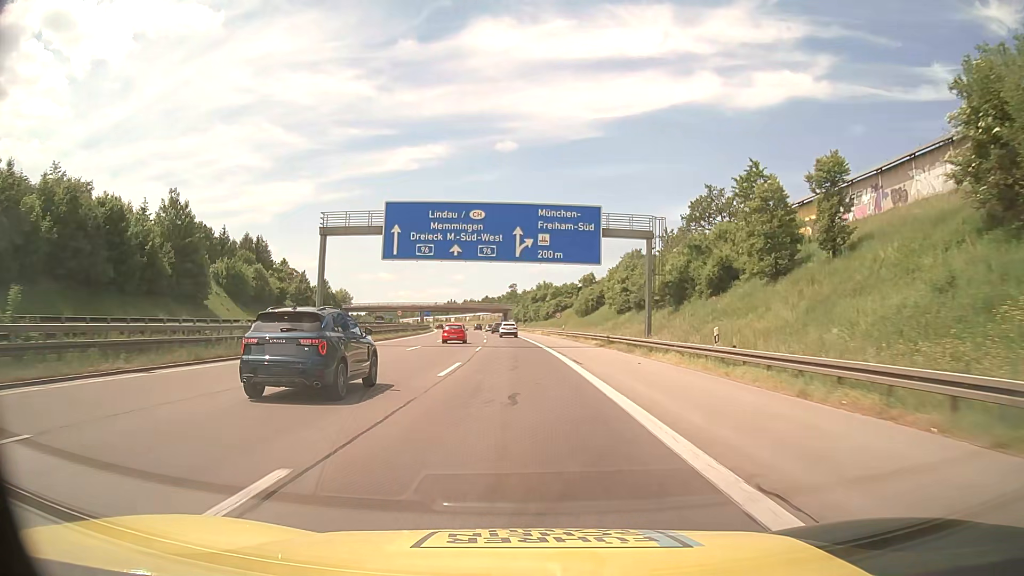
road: motorway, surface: asphalt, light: Day
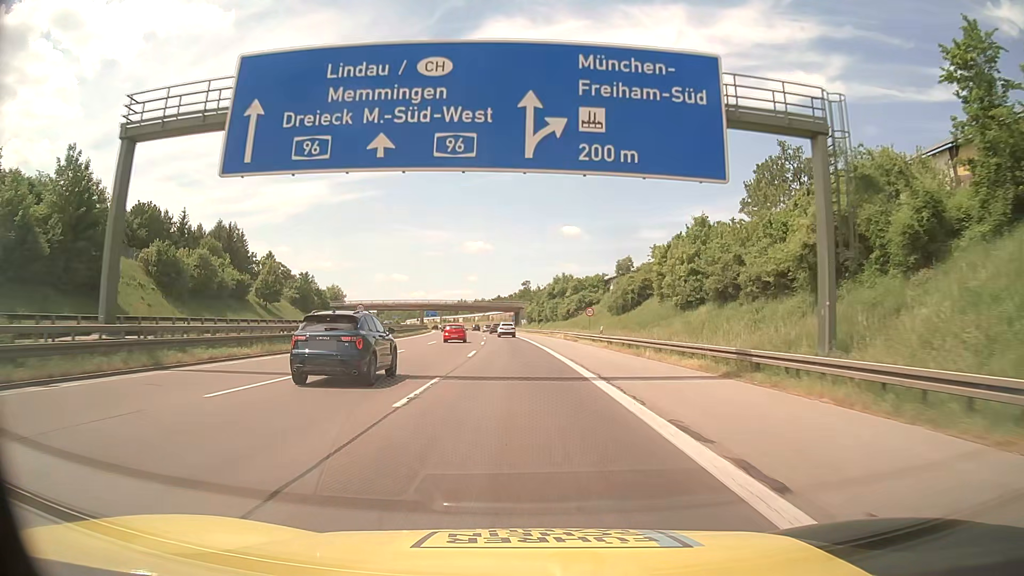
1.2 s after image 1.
(-0.3, +25.0) m; -1°
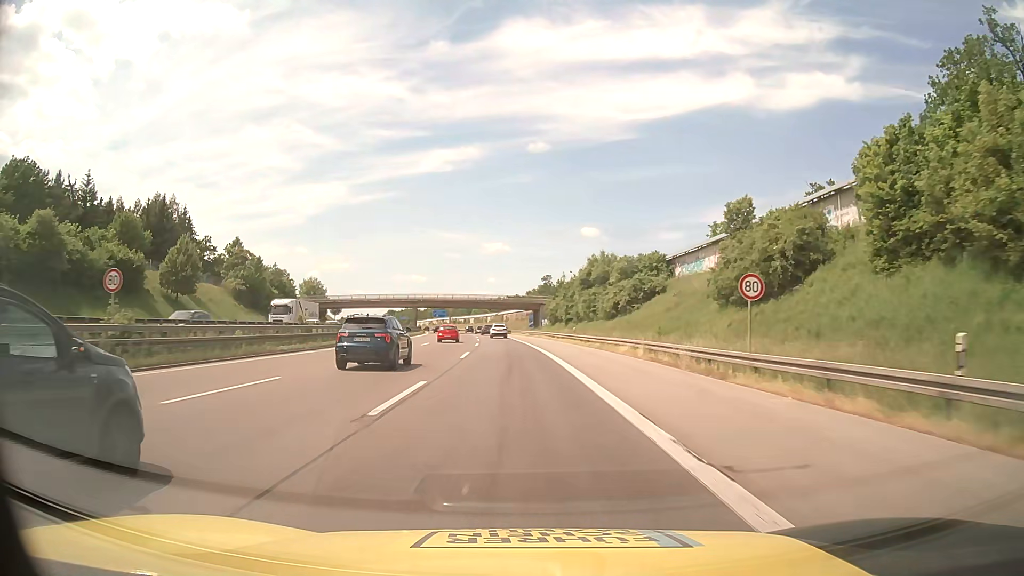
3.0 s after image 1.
(-0.5, +37.5) m; -2°
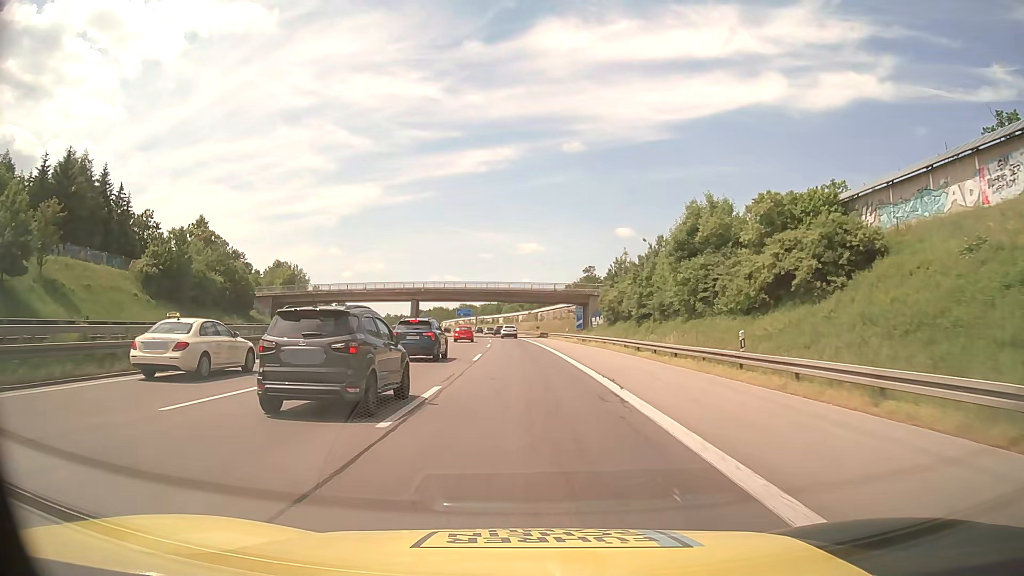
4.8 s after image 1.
(-1.0, +37.4) m; -3°
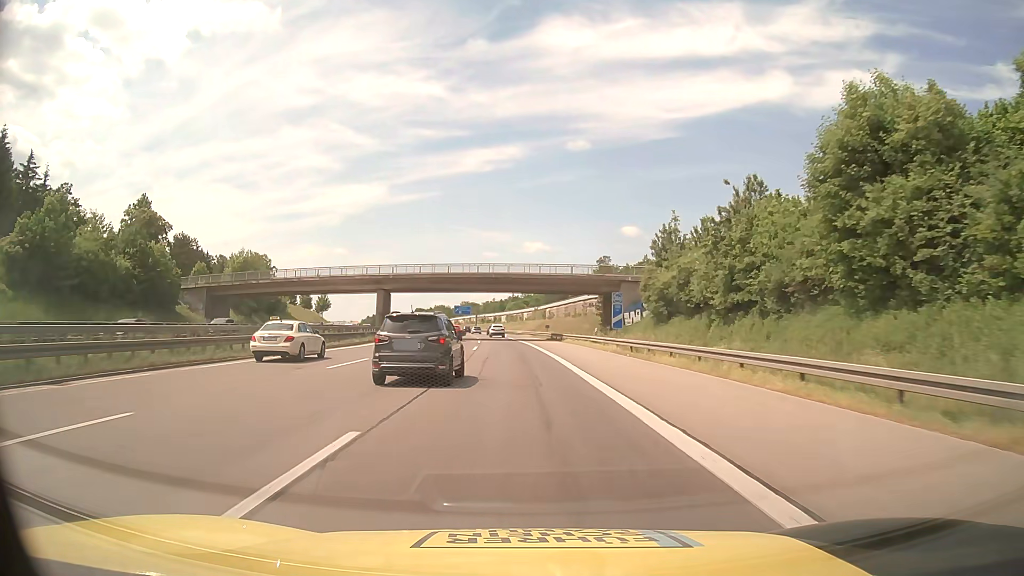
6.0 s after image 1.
(-0.1, +25.0) m; -1°
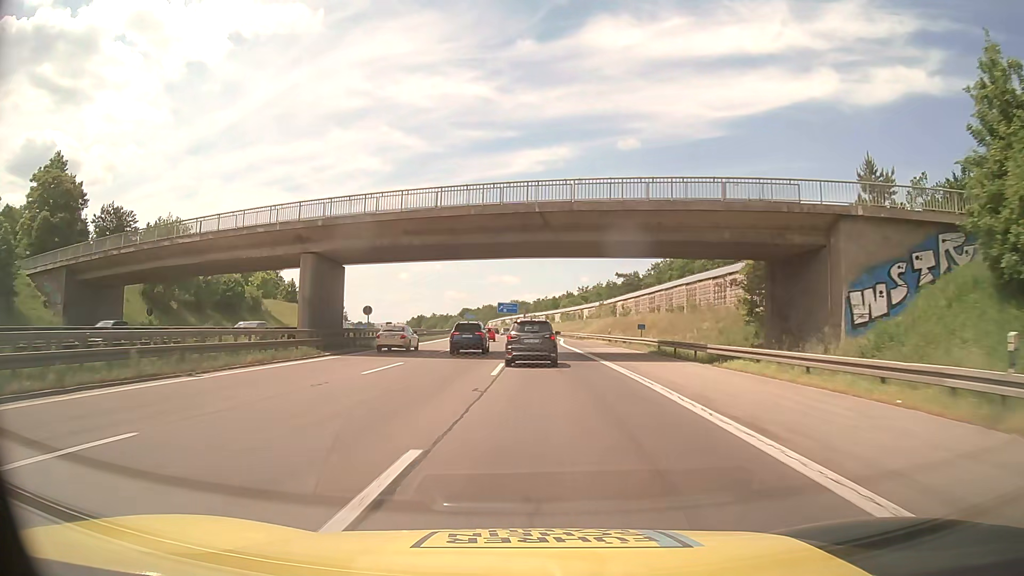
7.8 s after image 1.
(-1.4, +37.4) m; -4°
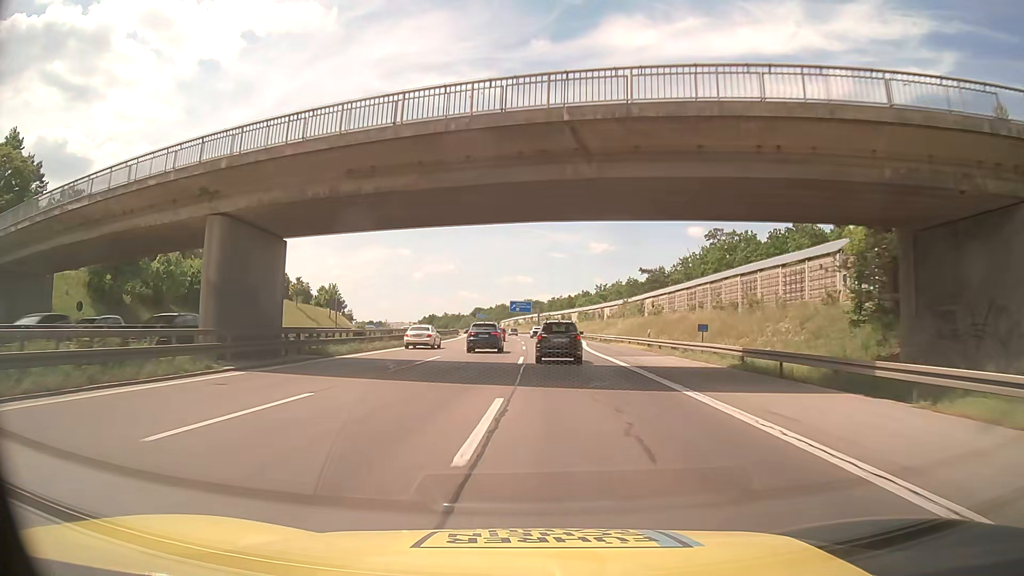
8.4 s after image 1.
(-0.1, +12.5) m; -1°
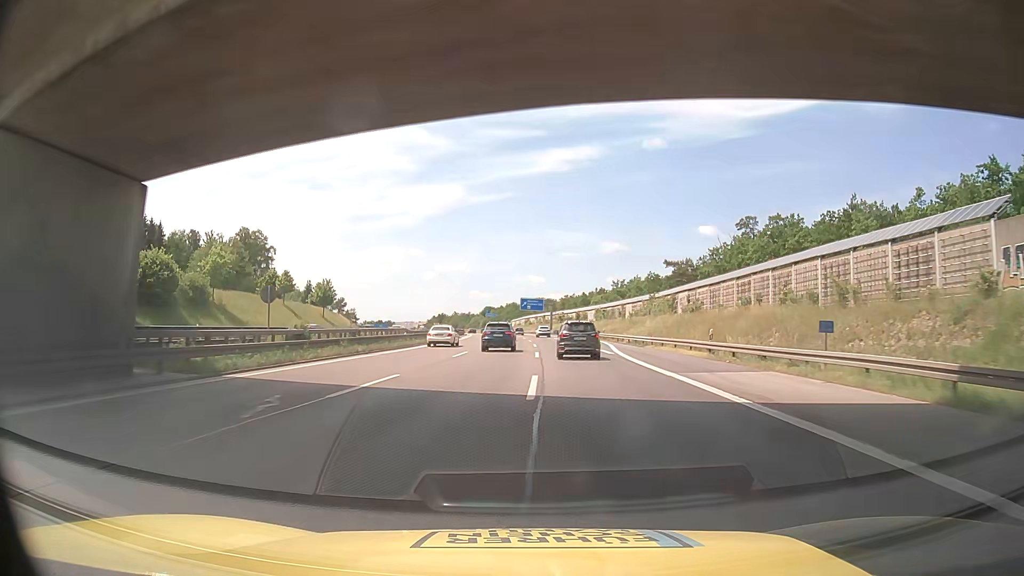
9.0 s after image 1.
(-0.1, +12.6) m; -1°
(0, +10) (0, +20) (0, +30) (-1, +40) (-1, +50) (-1, +60) (-1, +70) (-2, +80) (-2, +90) (-3, +100) m
